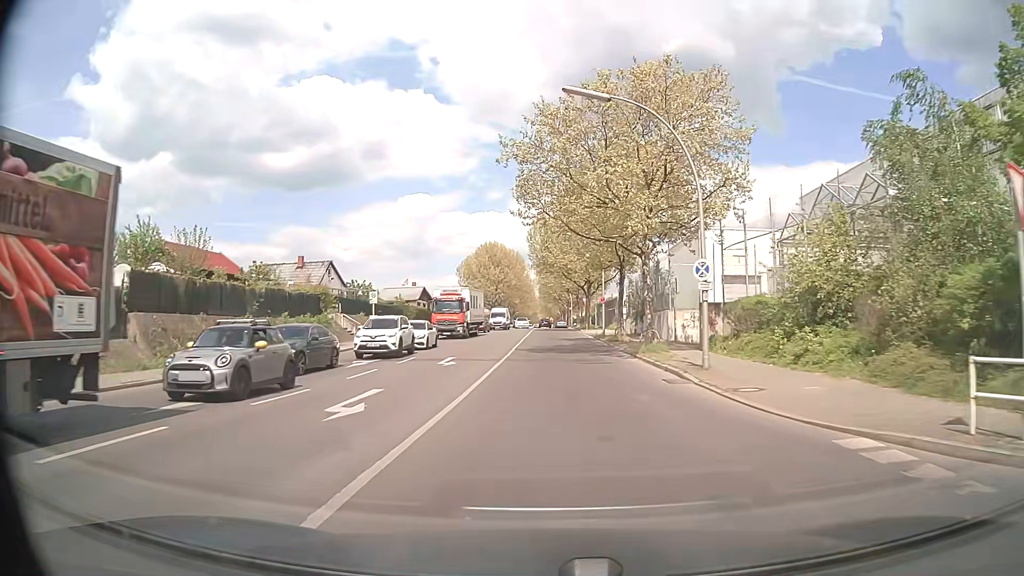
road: tertiary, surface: asphalt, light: Day
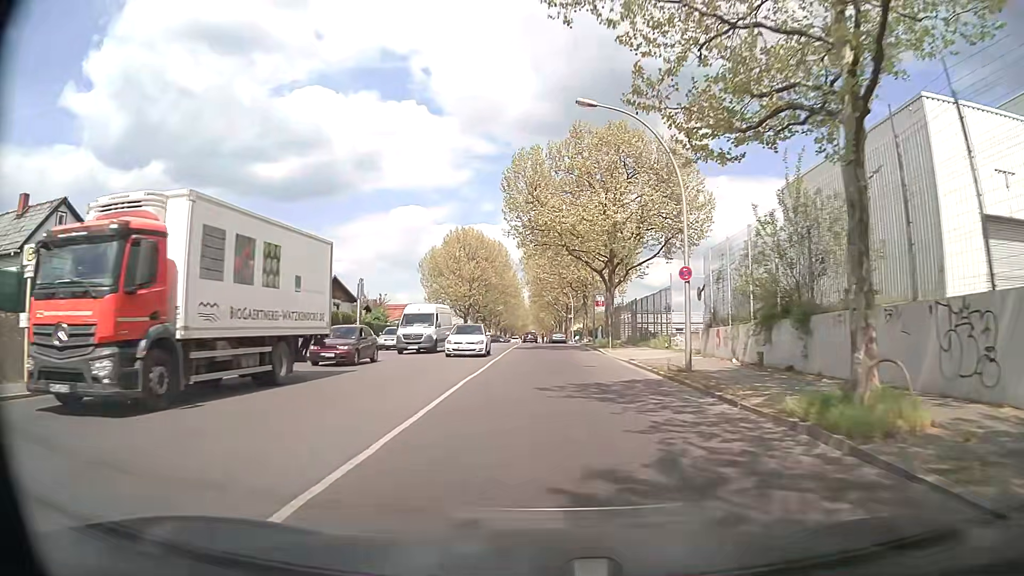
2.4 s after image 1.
(+0.5, +32.3) m; +1°
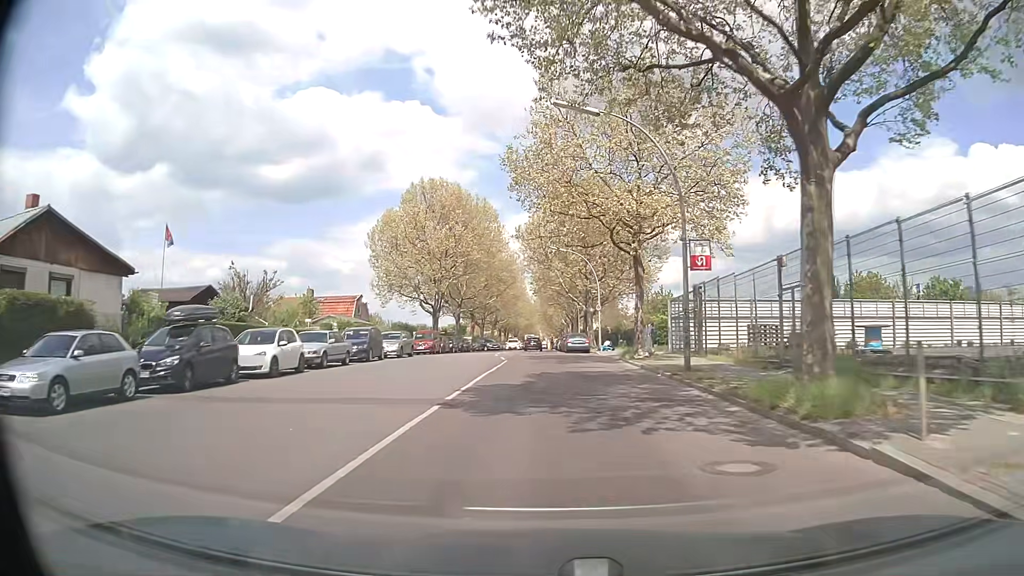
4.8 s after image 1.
(-0.1, +31.3) m; -1°
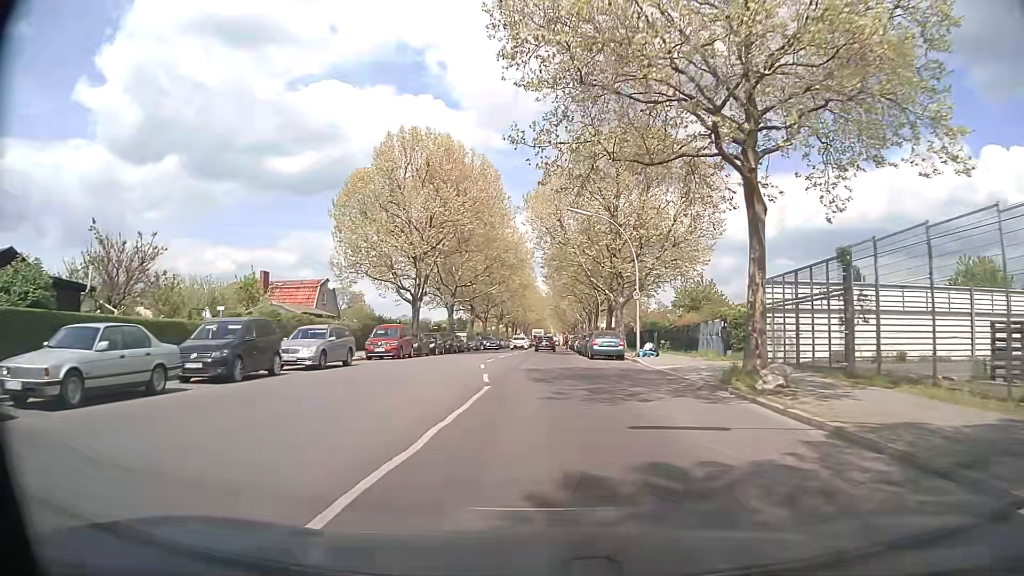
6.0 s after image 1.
(-0.1, +15.0) m; -1°
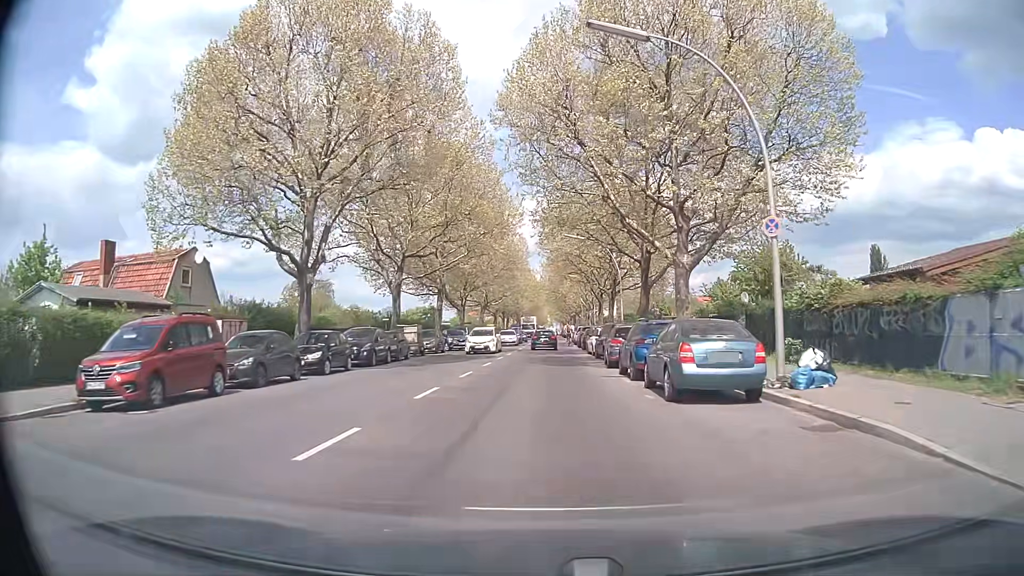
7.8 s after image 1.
(+0.1, +22.2) m; 0°
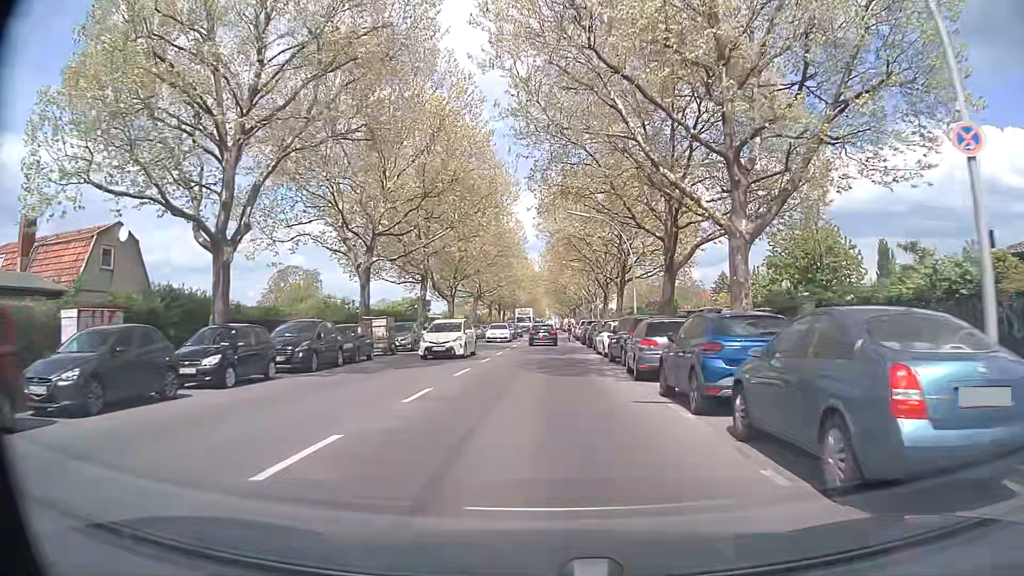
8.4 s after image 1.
(0.0, +7.2) m; +1°
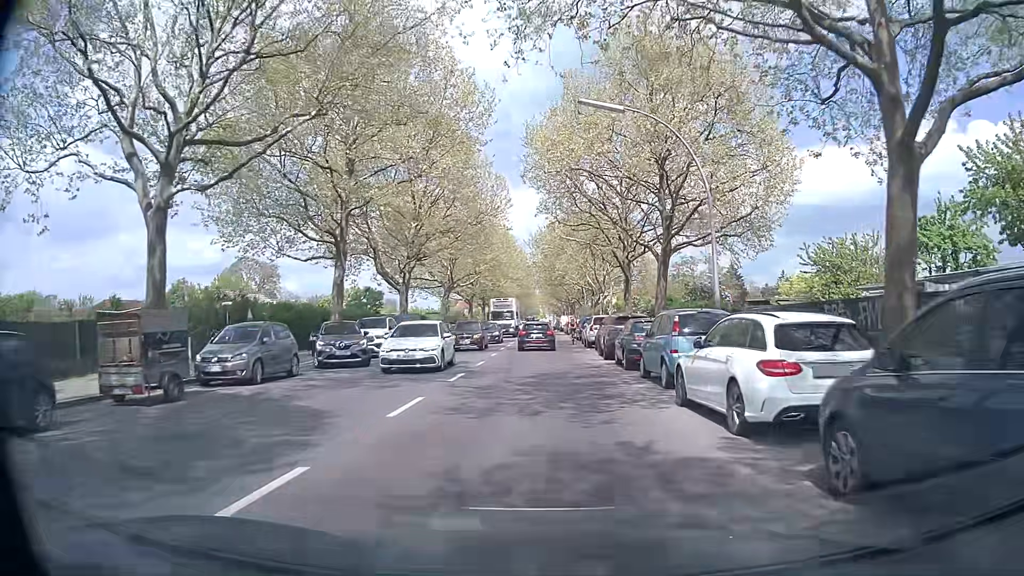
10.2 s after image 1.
(0.0, +19.4) m; 0°
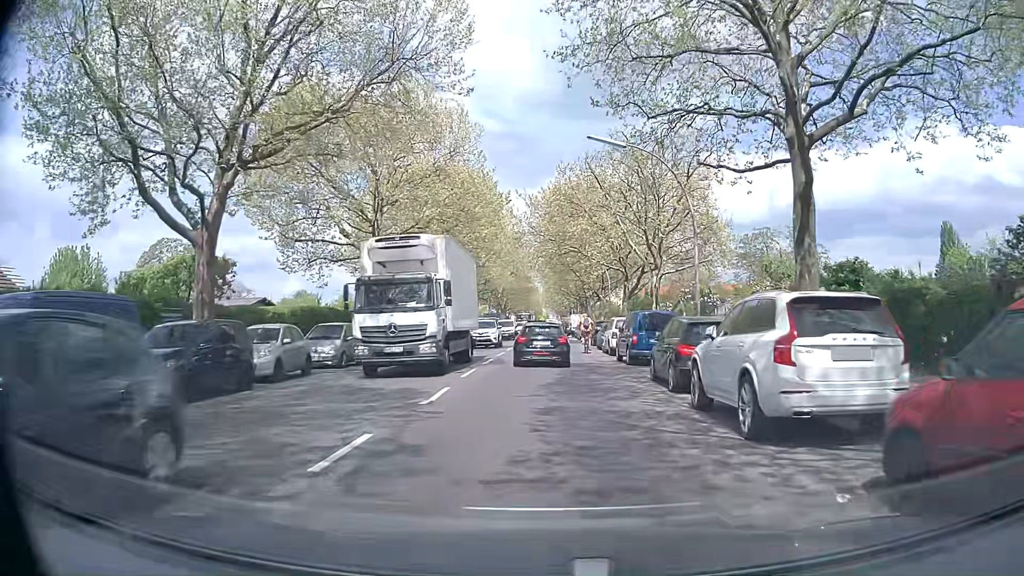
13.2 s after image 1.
(-0.2, +28.1) m; 0°
(0, +10) (0, +20) (0, +30) (0, +40) (0, +50) (0, +60) (0, +70) (0, +80) (0, +90) (0, +100) m
